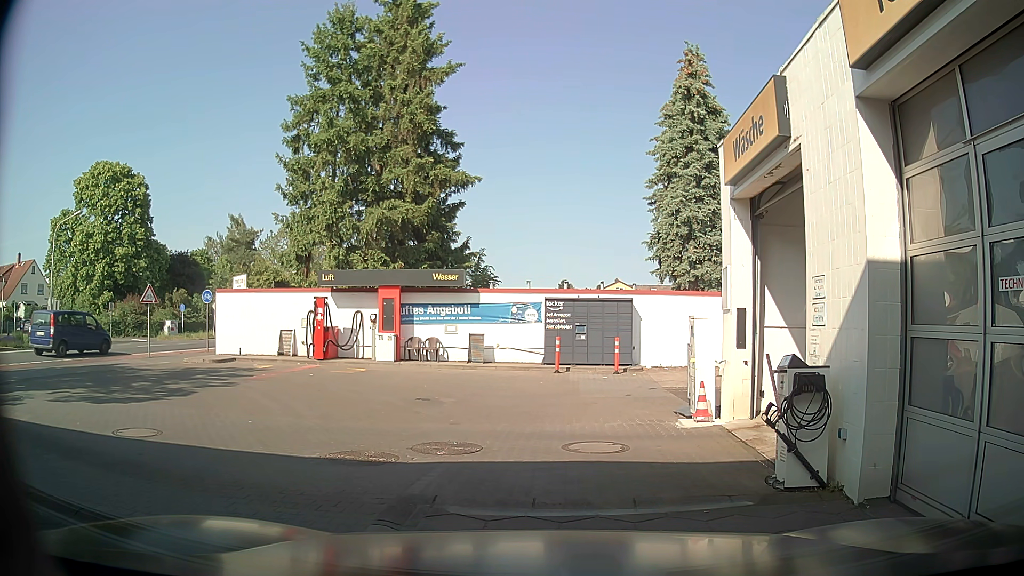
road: service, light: Day
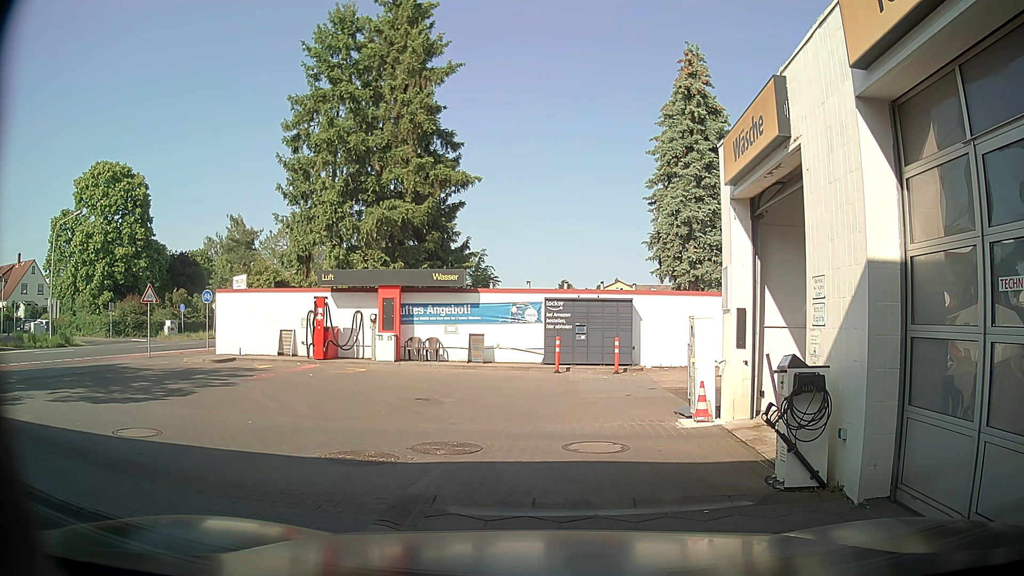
(0.0, 0.0) m; 0°
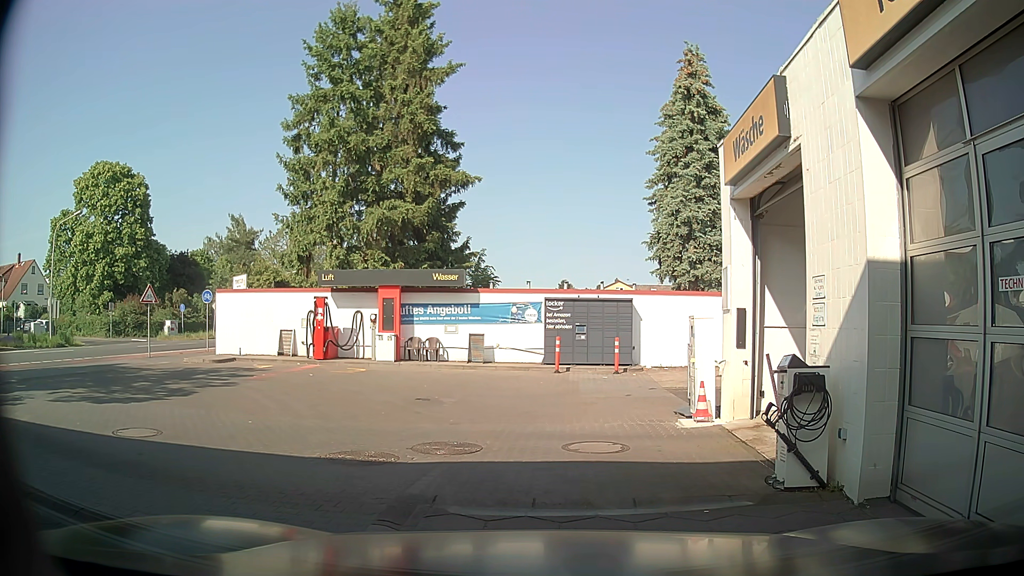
(0.0, 0.0) m; 0°
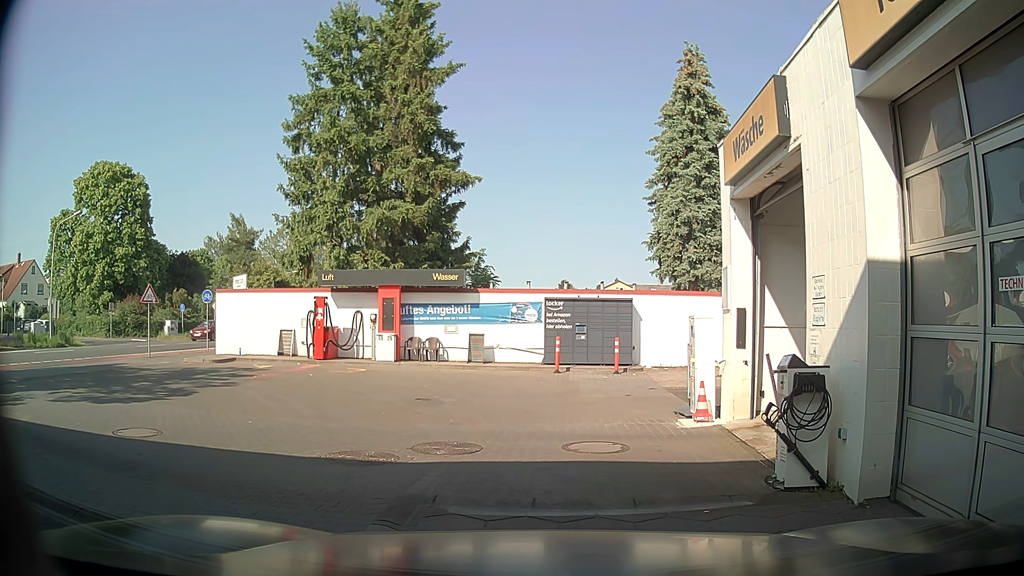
(0.0, 0.0) m; 0°
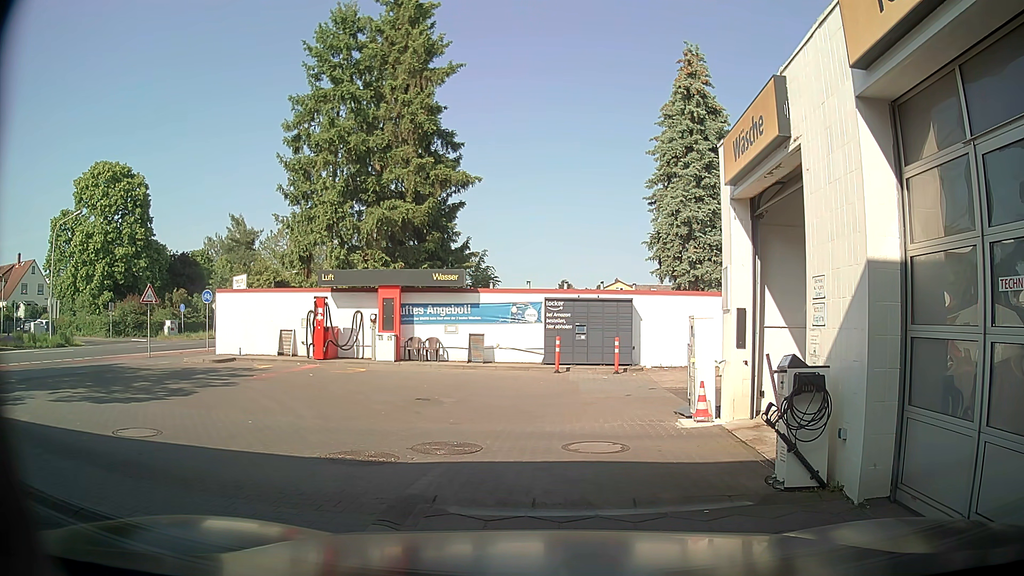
(0.0, 0.0) m; 0°
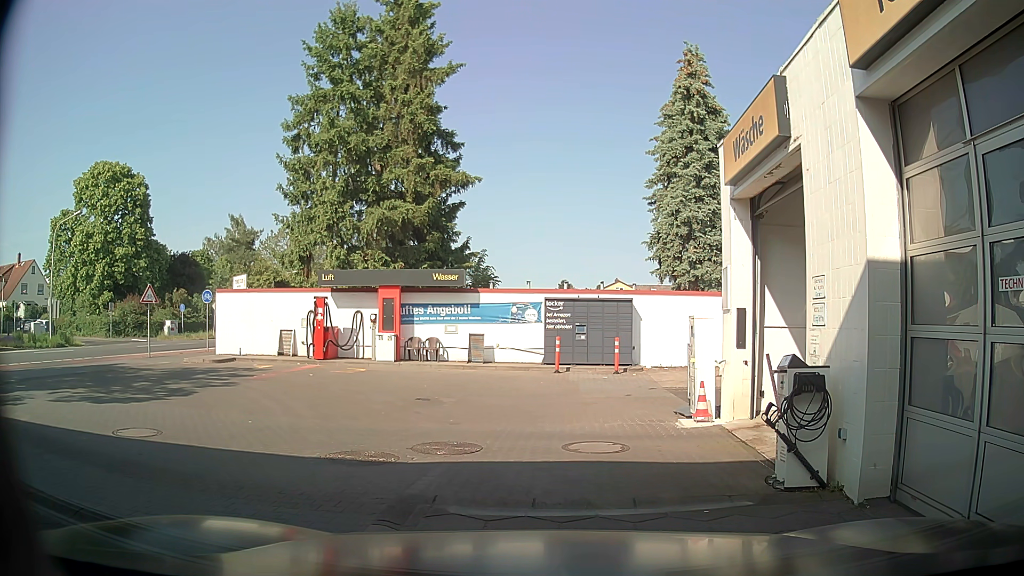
(0.0, 0.0) m; 0°
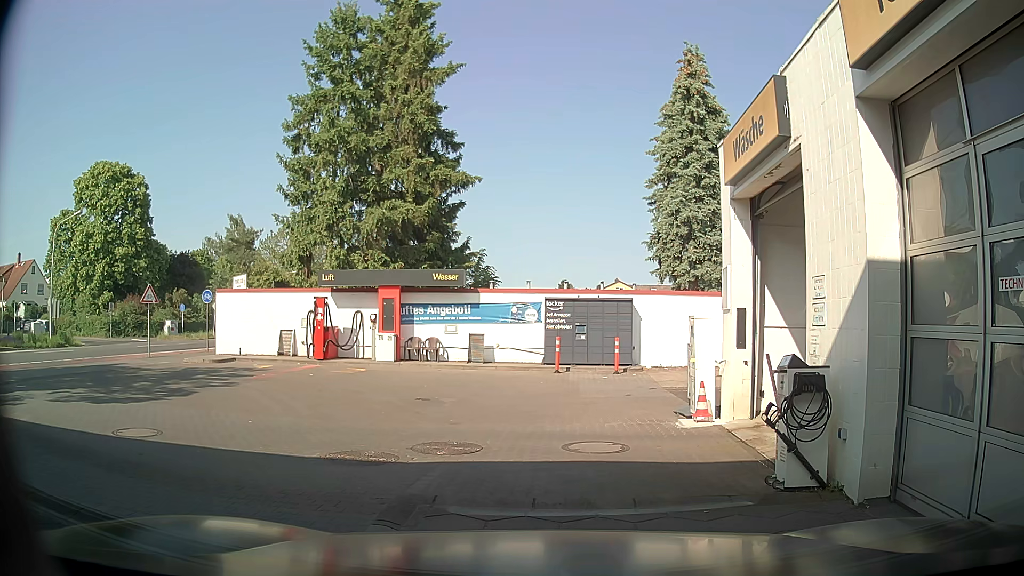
(0.0, 0.0) m; 0°
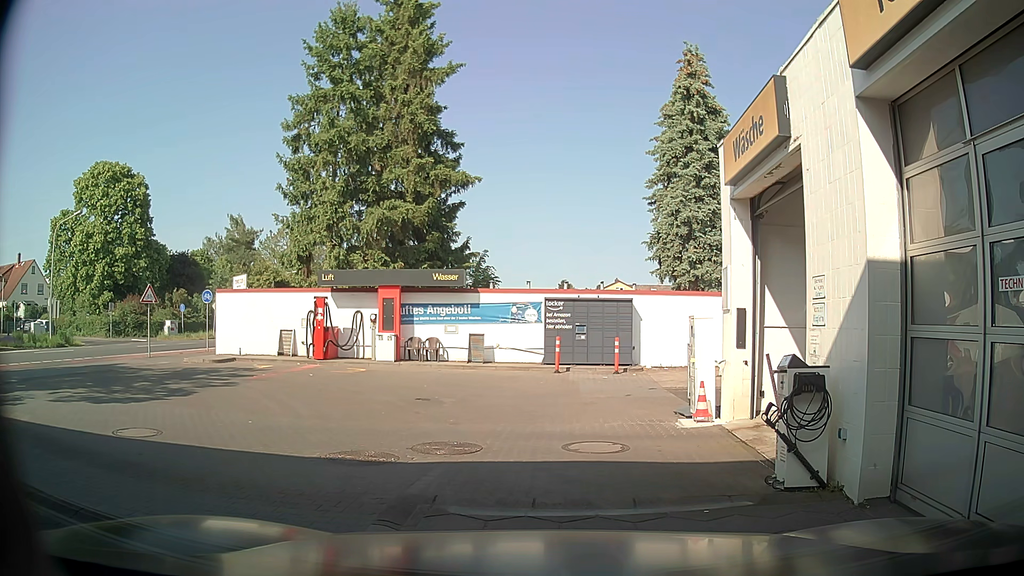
(0.0, 0.0) m; 0°
